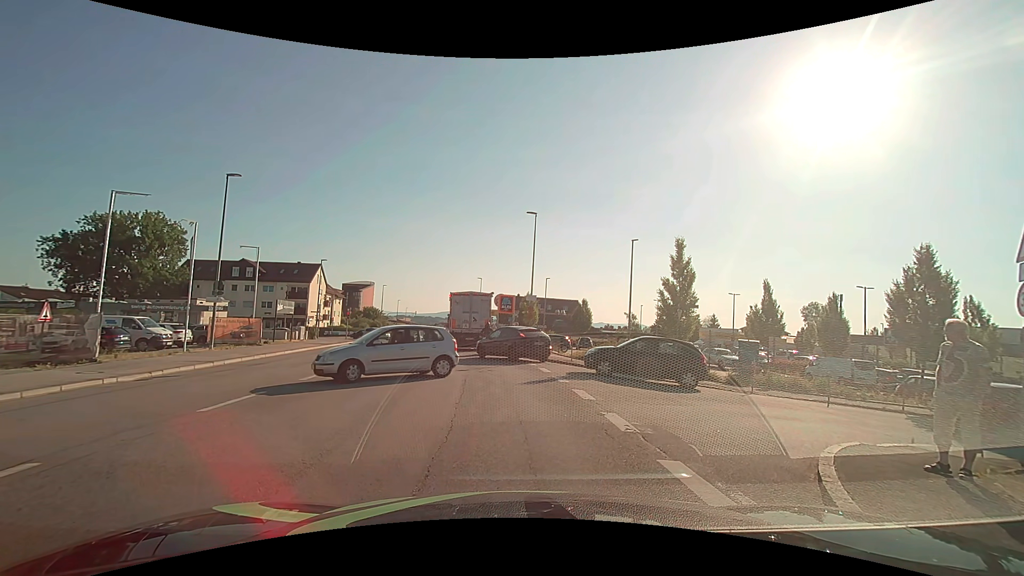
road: tertiary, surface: asphalt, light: Day
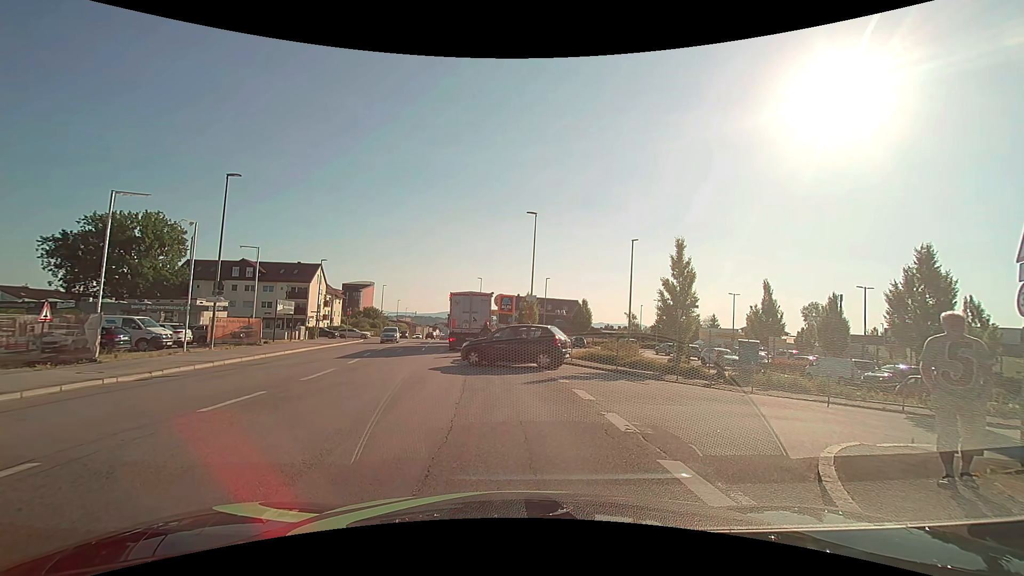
(0.0, 0.0) m; 0°
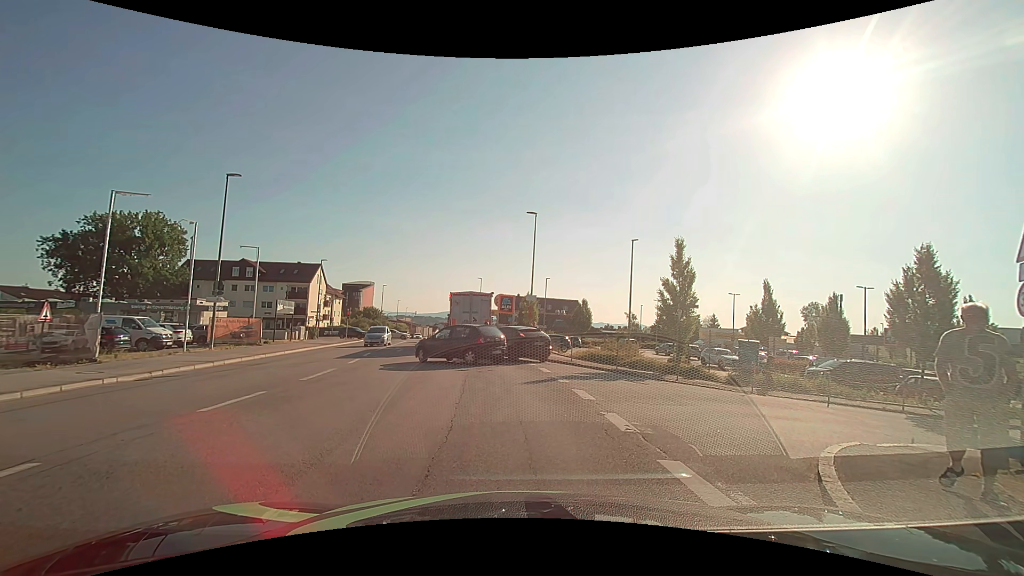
(0.0, 0.0) m; 0°
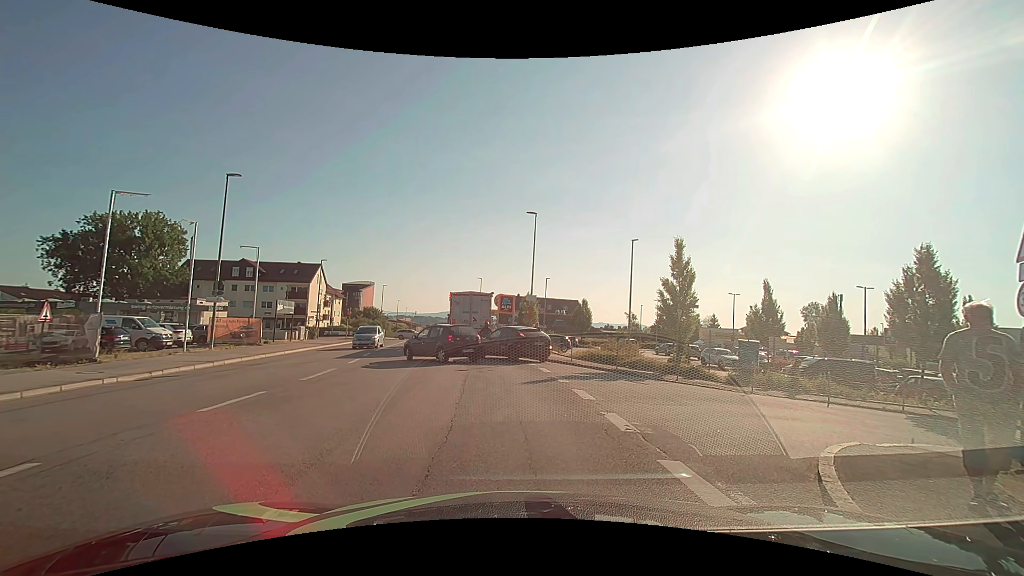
(0.0, 0.0) m; 0°
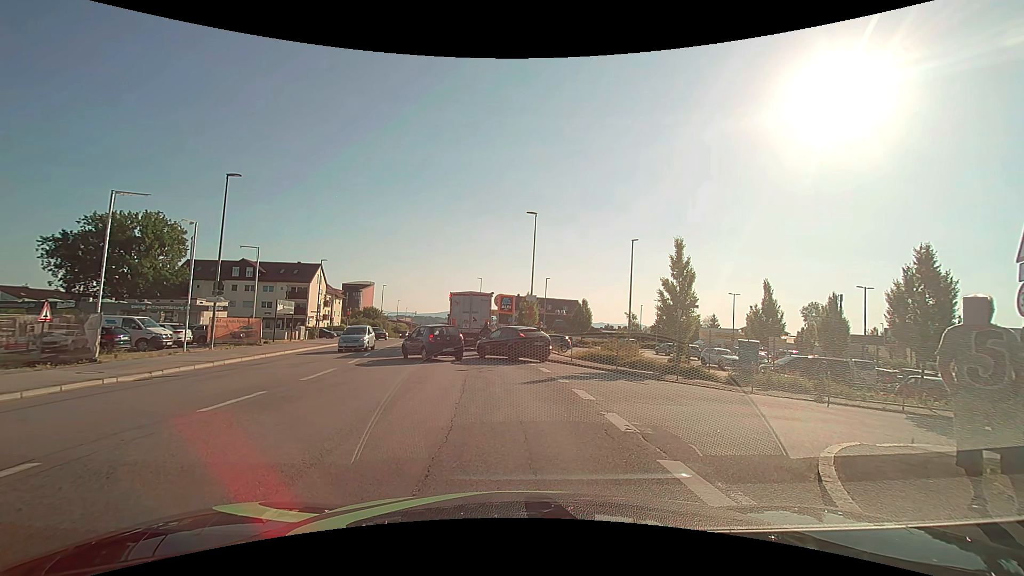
(0.0, 0.0) m; 0°
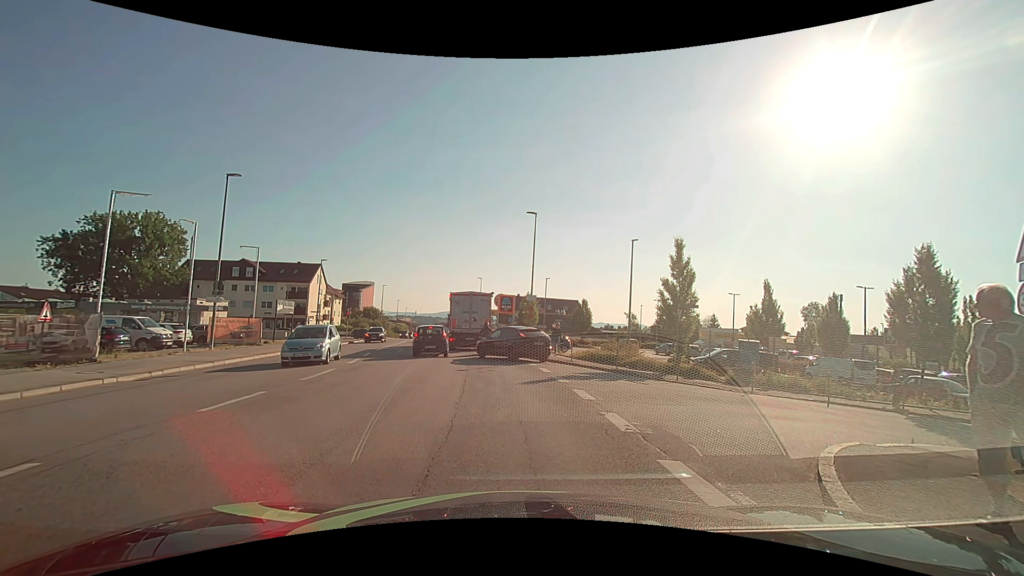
(0.0, 0.0) m; 0°
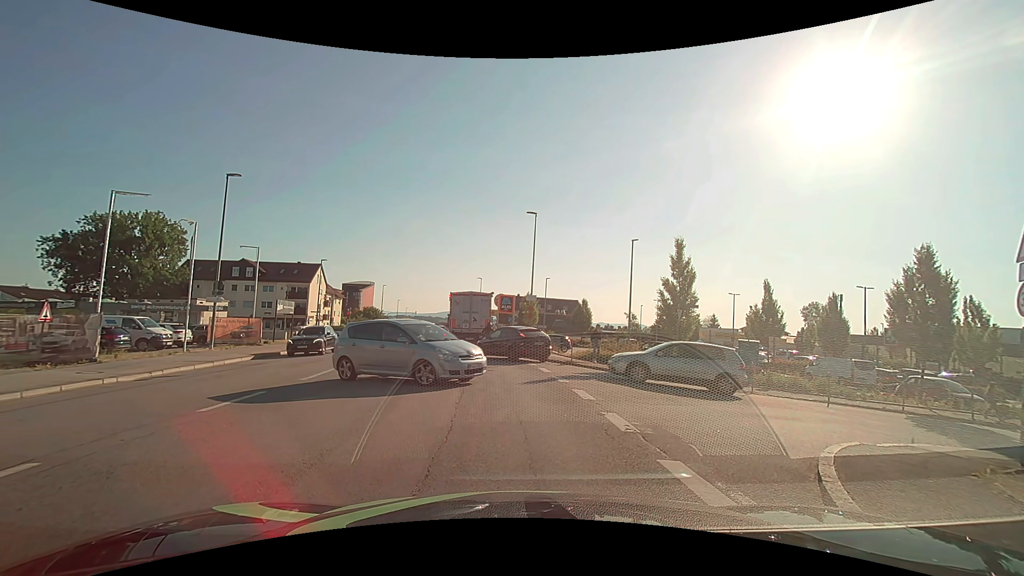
(0.0, 0.0) m; 0°
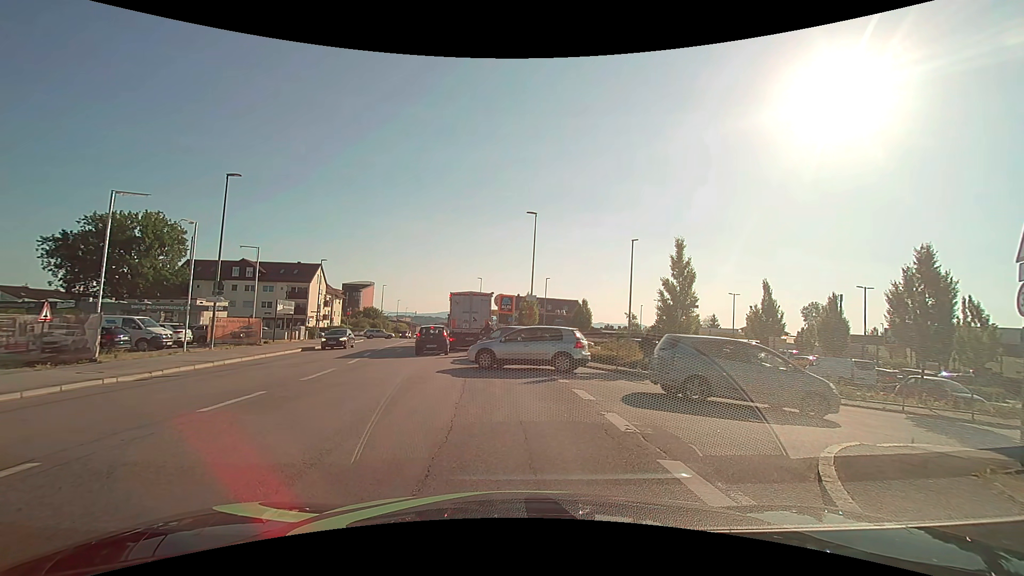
(0.0, 0.0) m; 0°
(0, +10) (-1, +20) (-2, +30) (-3, +40) (-5, +50) (-6, +60) (-8, +69) (-9, +79) (-11, +89) (-13, +99) m
